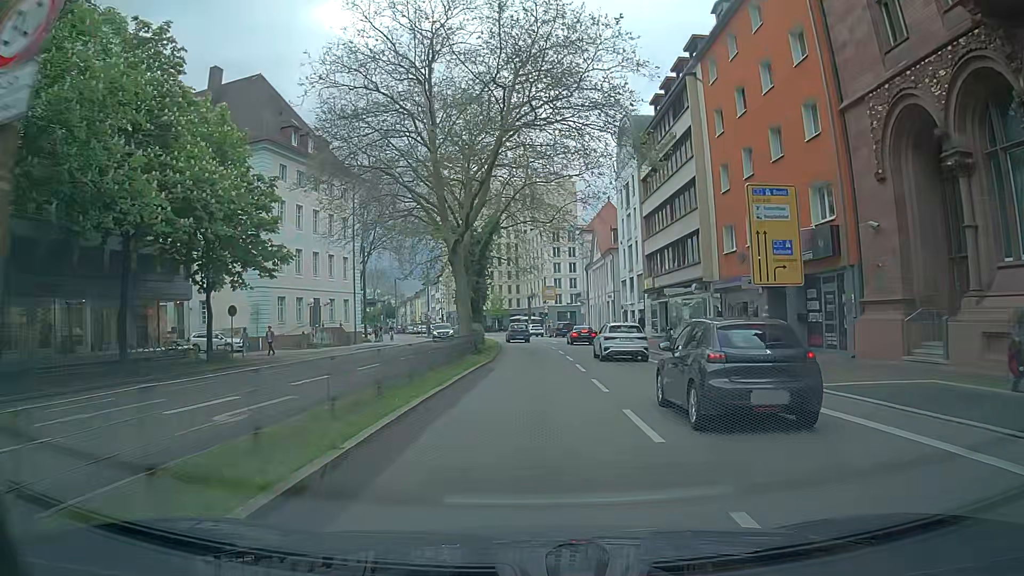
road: primary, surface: asphalt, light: Day
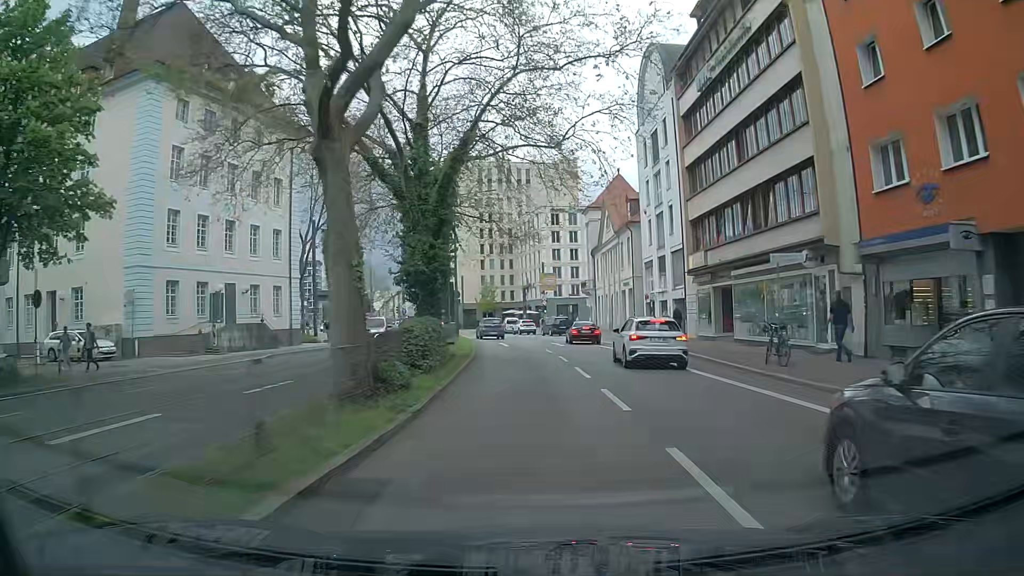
(0.0, +15.9) m; +1°
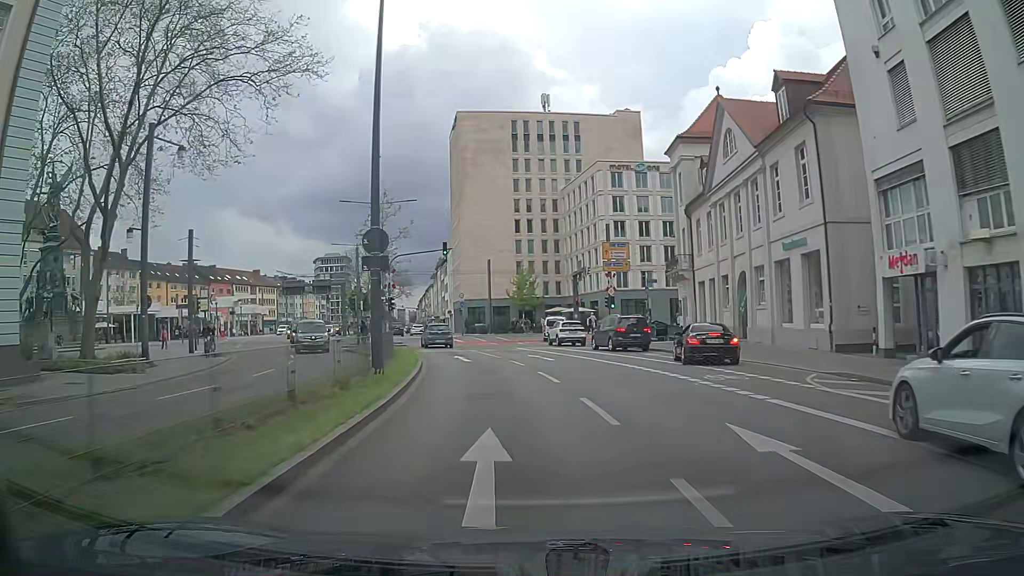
(-0.9, +31.1) m; -4°
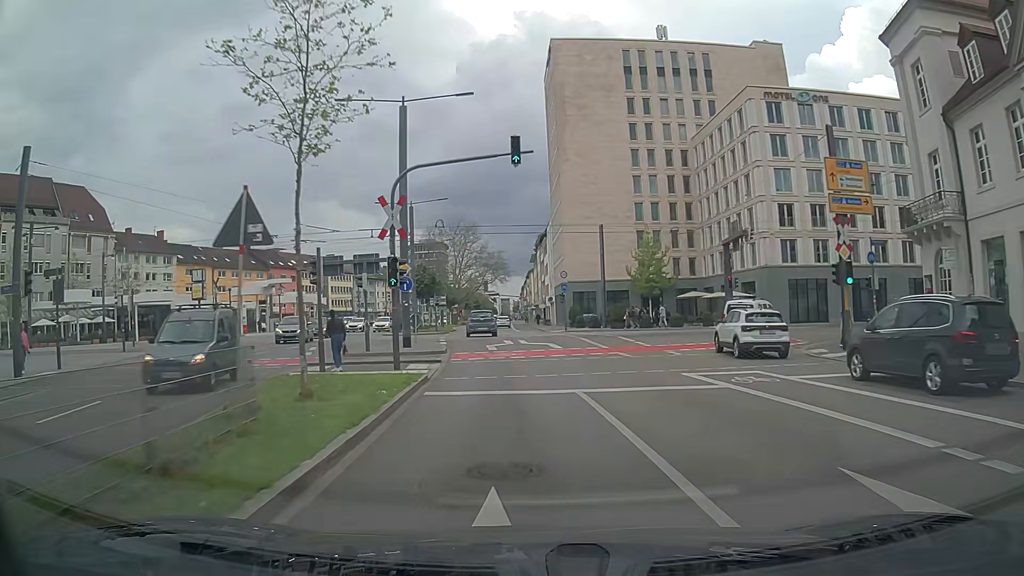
(-1.7, +22.7) m; -9°
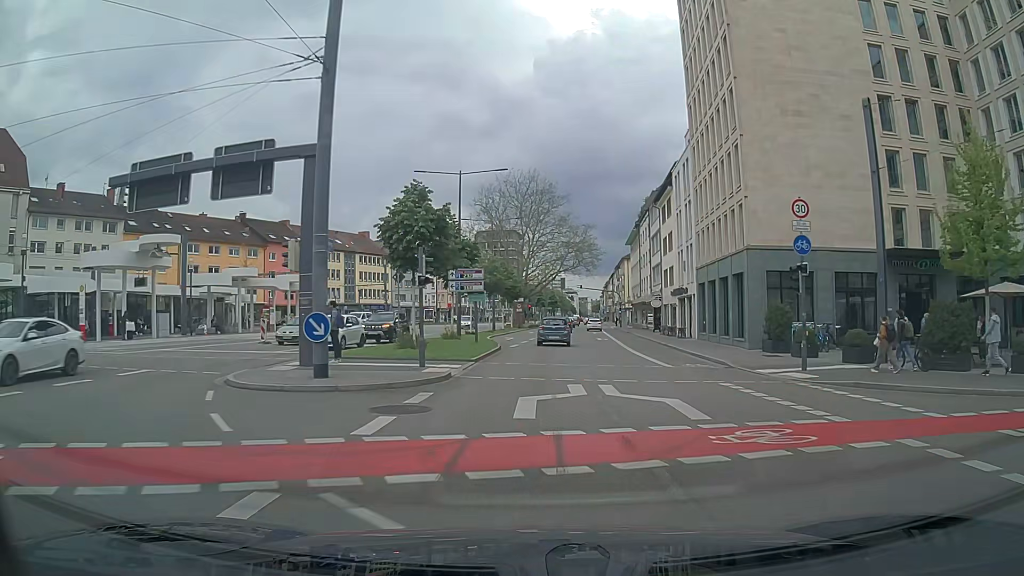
(-2.4, +37.5) m; -6°
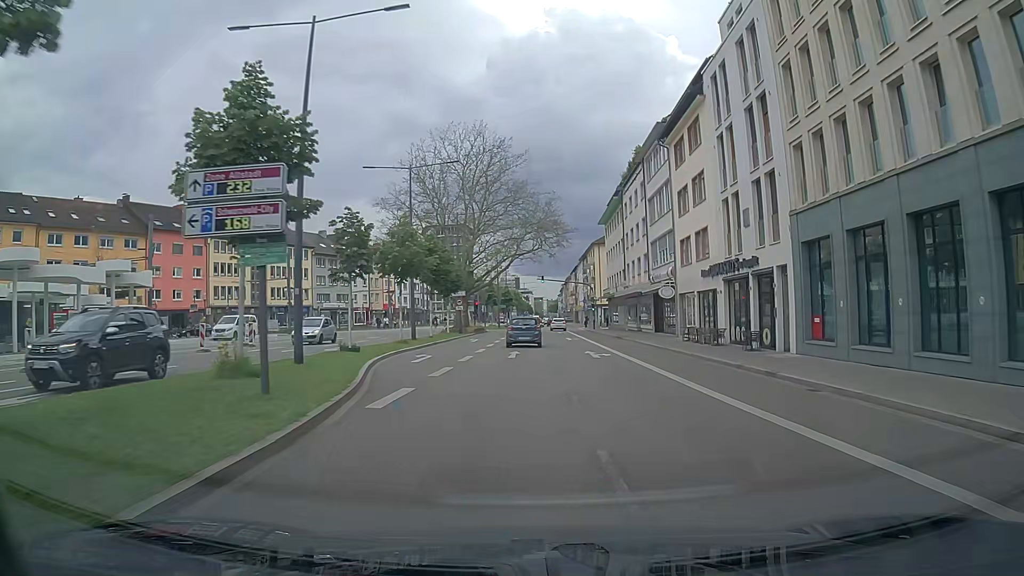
(+0.6, +22.3) m; +3°
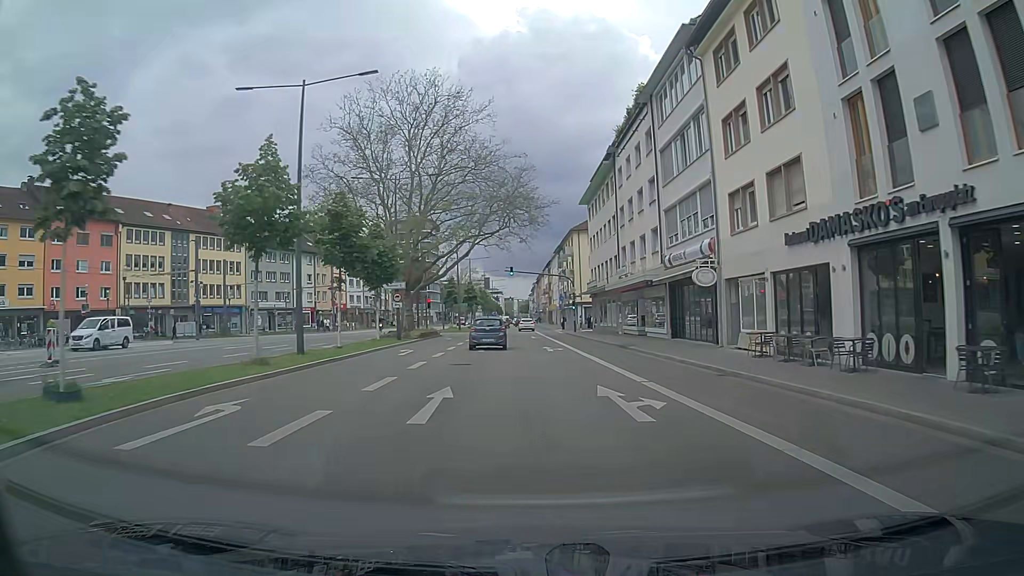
(+0.6, +14.9) m; +2°
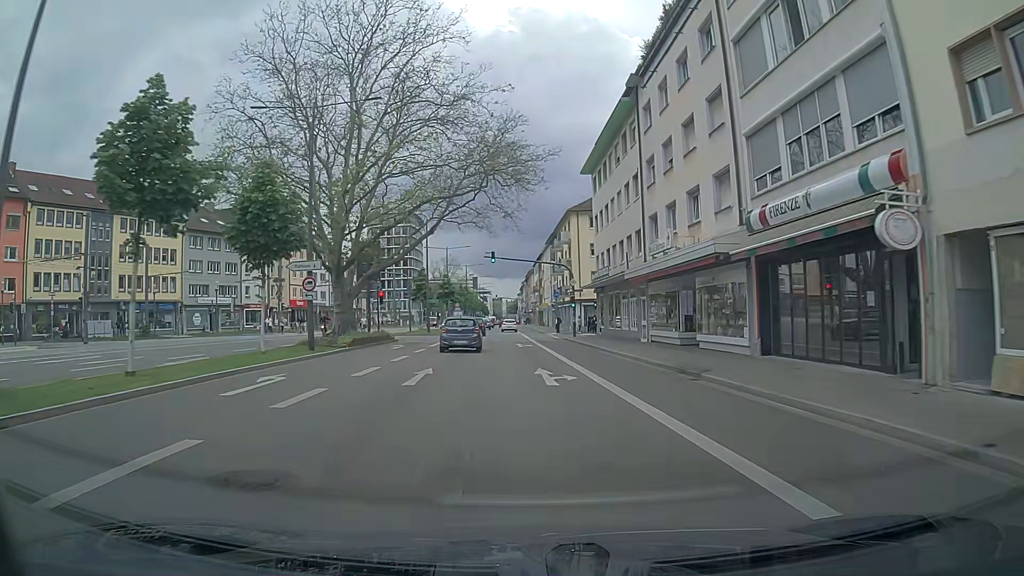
(+0.5, +15.0) m; +3°
